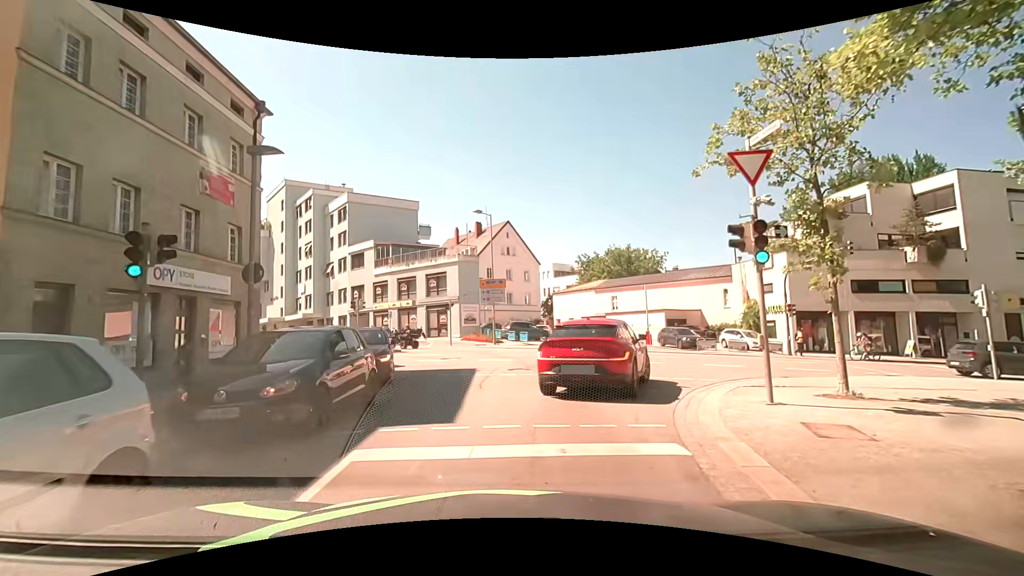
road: tertiary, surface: asphalt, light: Day
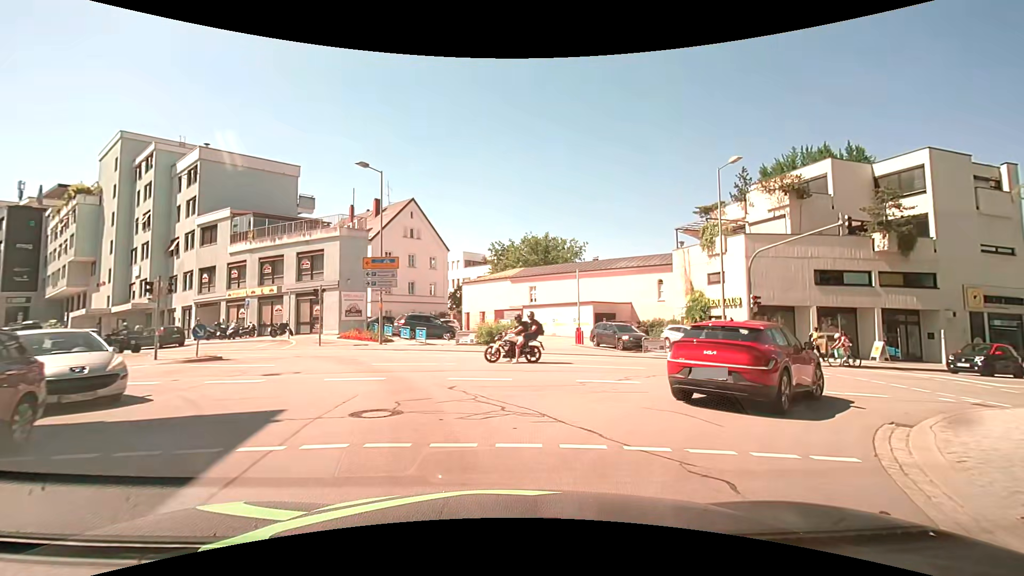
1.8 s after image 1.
(+0.7, +8.7) m; +12°
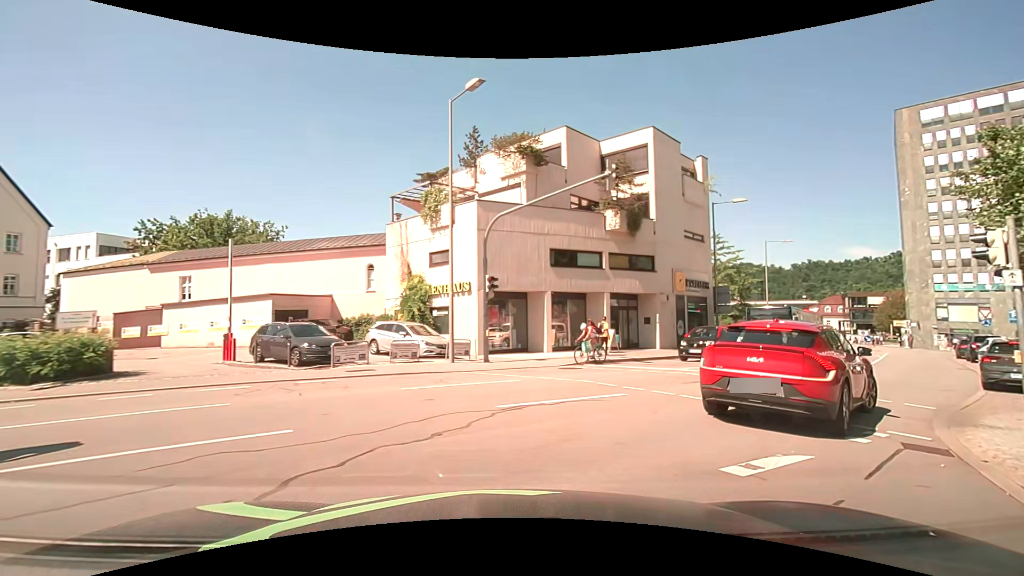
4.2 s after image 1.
(+2.2, +9.4) m; +31°
